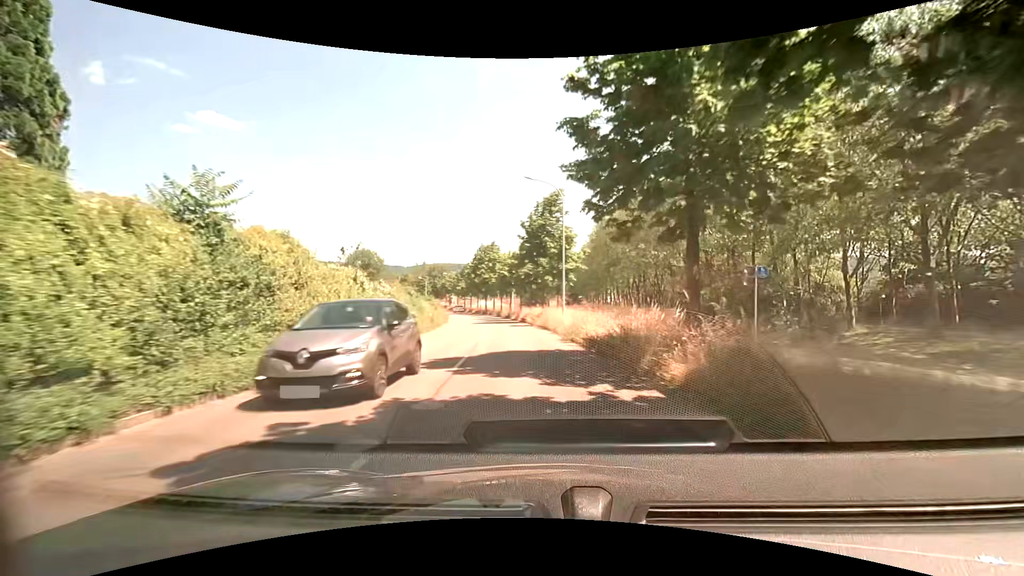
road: tertiary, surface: asphalt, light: Day
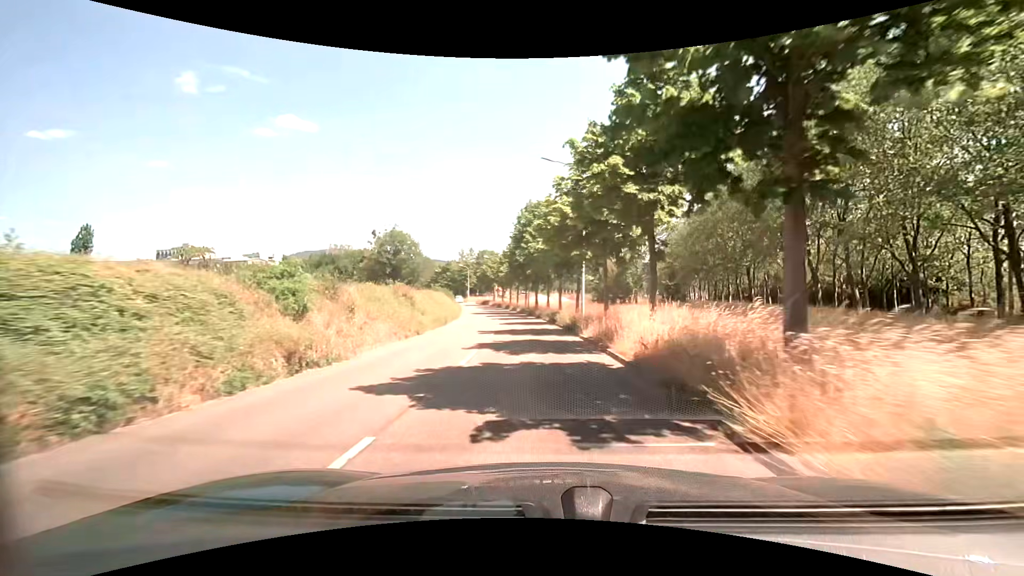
(-2.2, +35.6) m; -7°
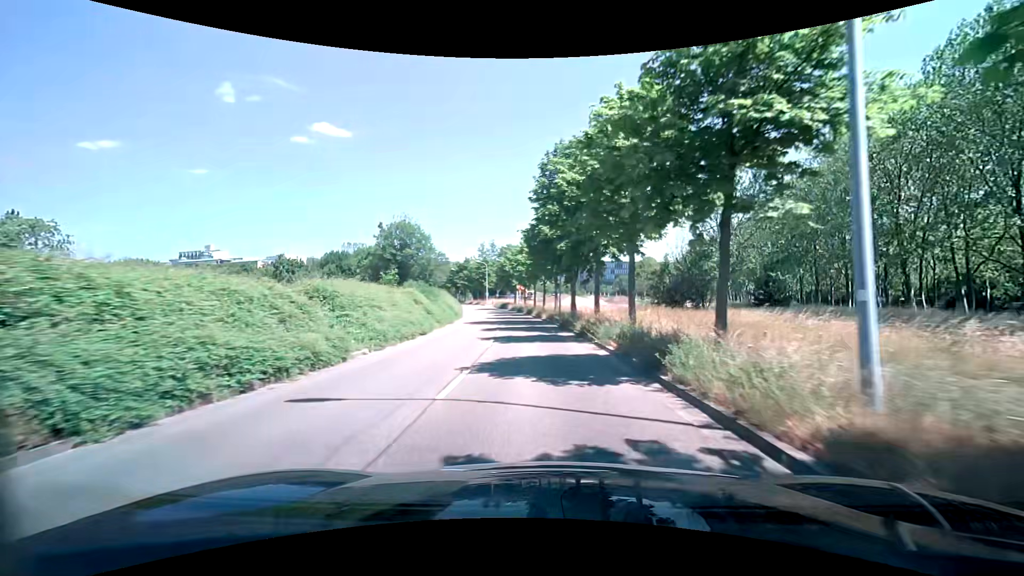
(-0.7, +21.8) m; -4°
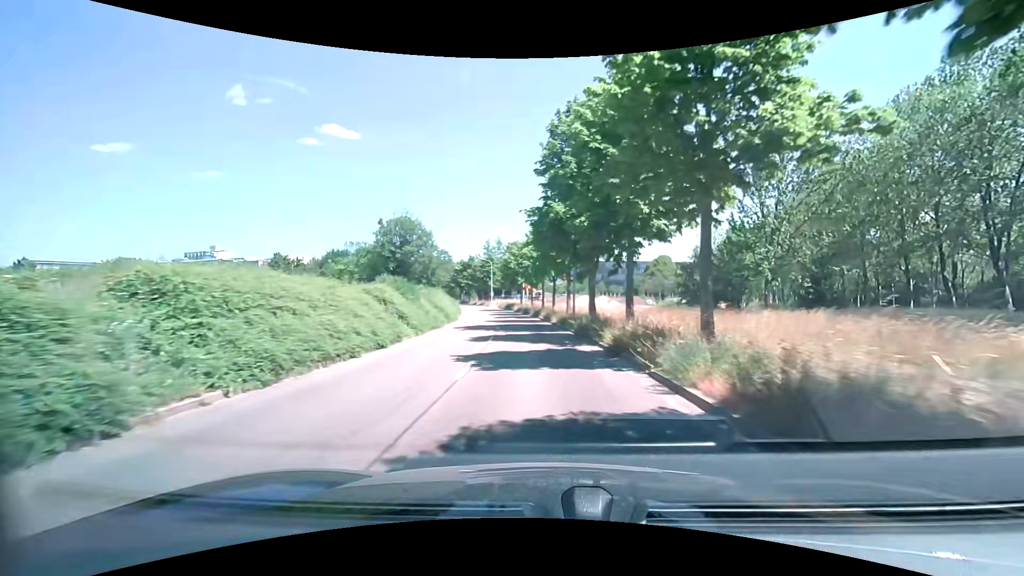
(0.0, +7.3) m; -1°
(0, +10) (0, +20) (-1, +30) (-2, +40) (-3, +50) (-5, +60) (-6, +70) (-9, +79) (-11, +89) (-14, +99) m
